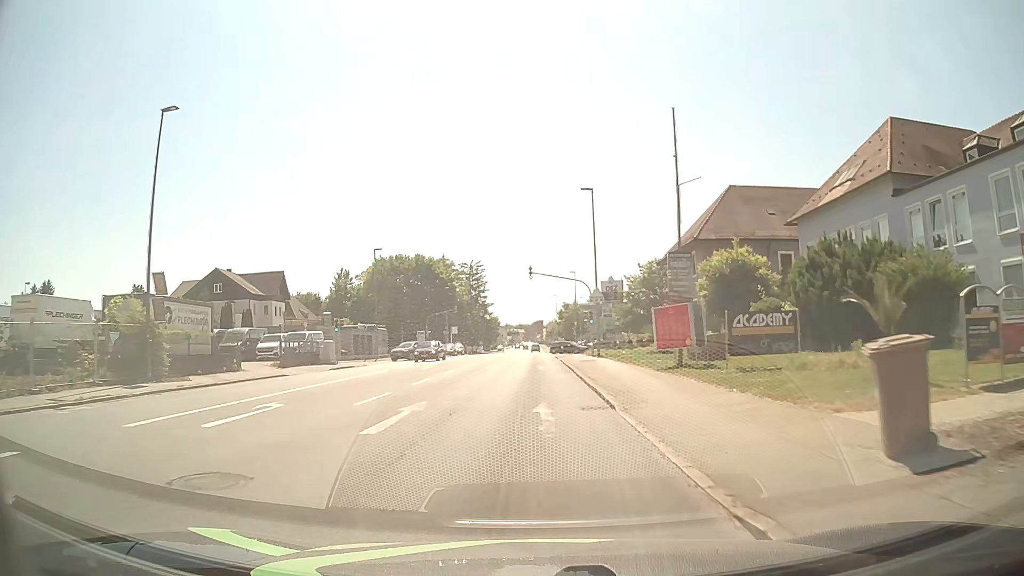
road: tertiary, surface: asphalt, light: Day
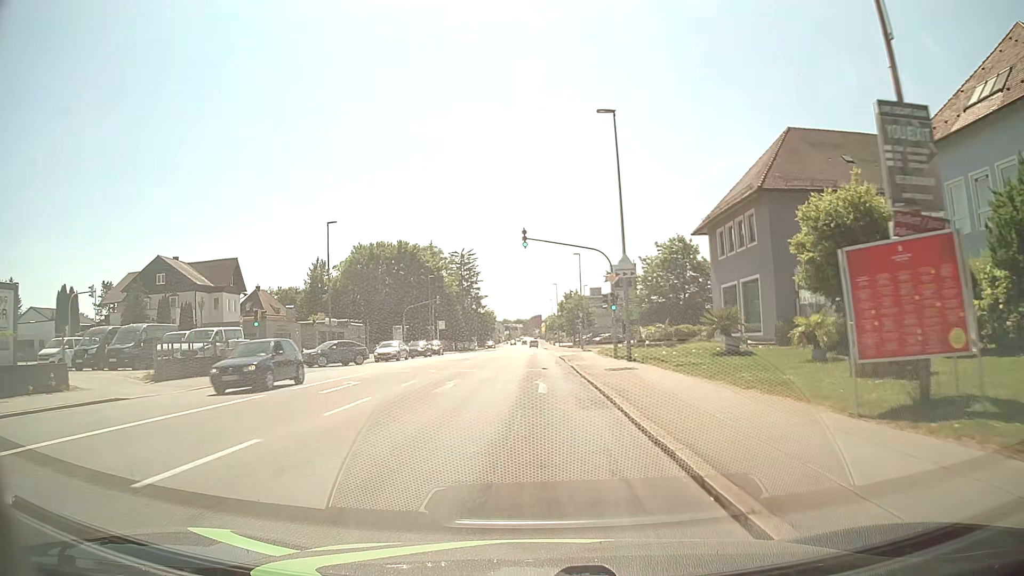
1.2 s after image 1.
(0.0, +13.7) m; 0°
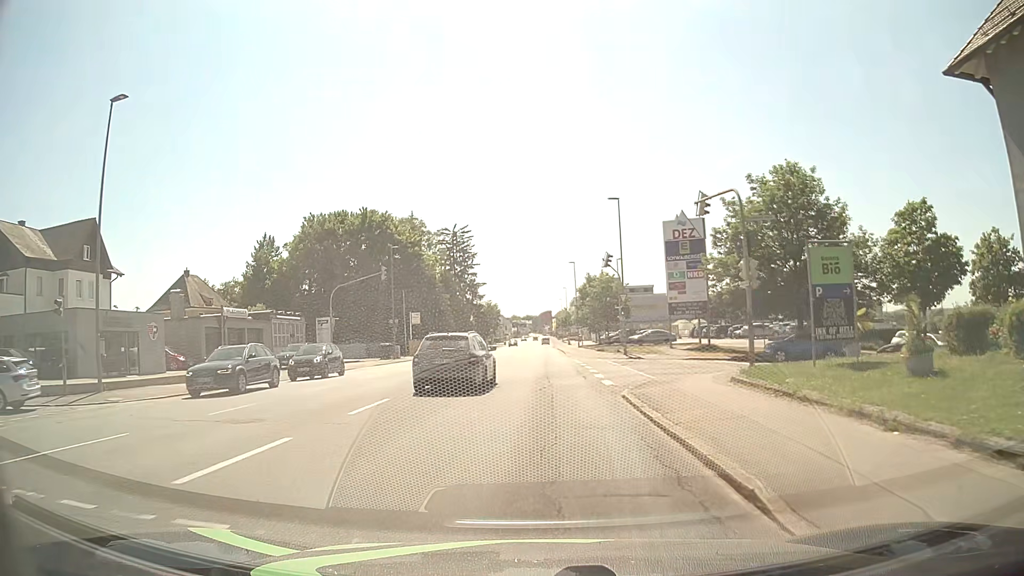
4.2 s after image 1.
(0.0, +28.3) m; 0°
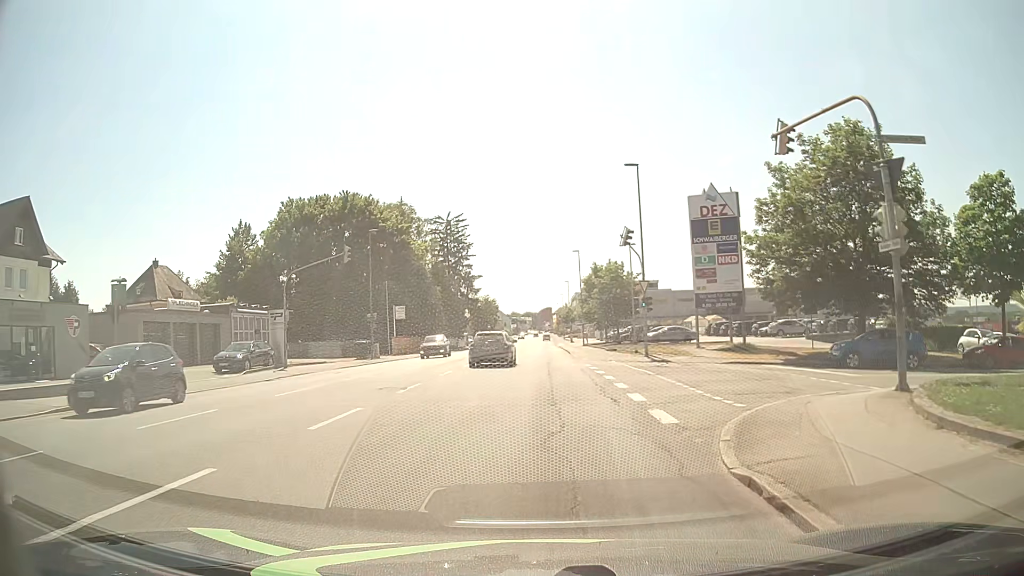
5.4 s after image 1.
(0.0, +8.2) m; 0°
